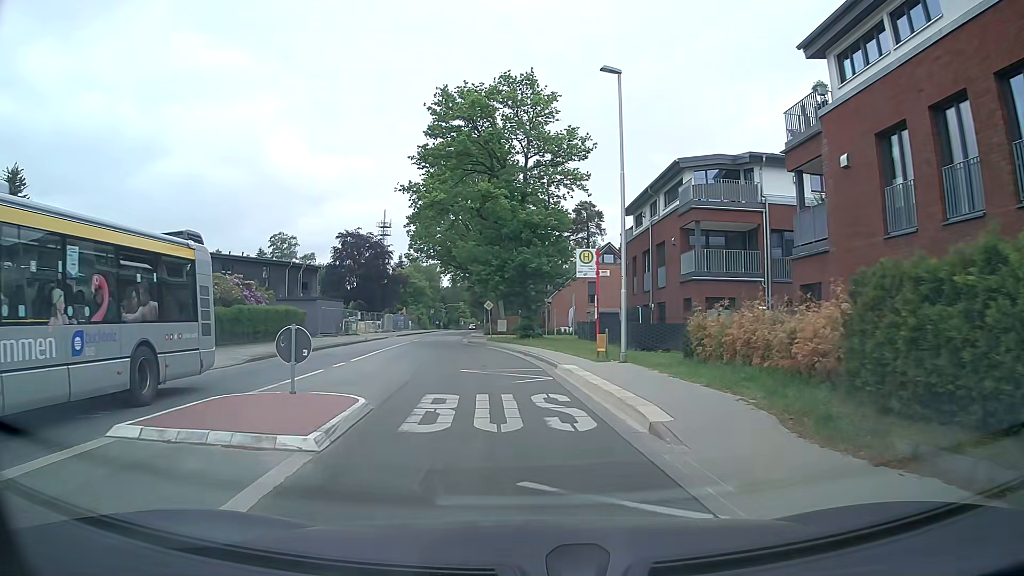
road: tertiary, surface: asphalt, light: Day
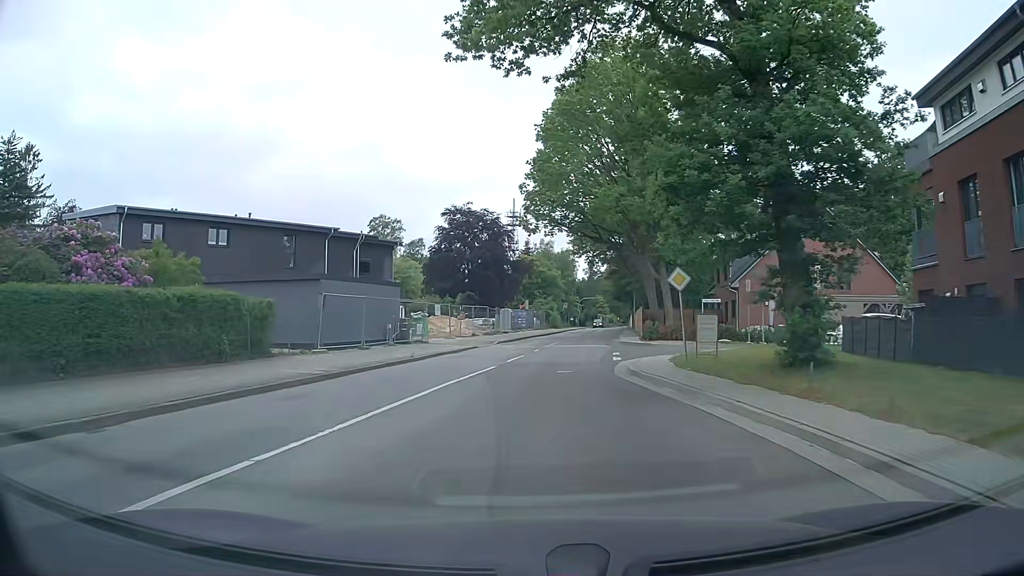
(-2.2, +23.6) m; -11°
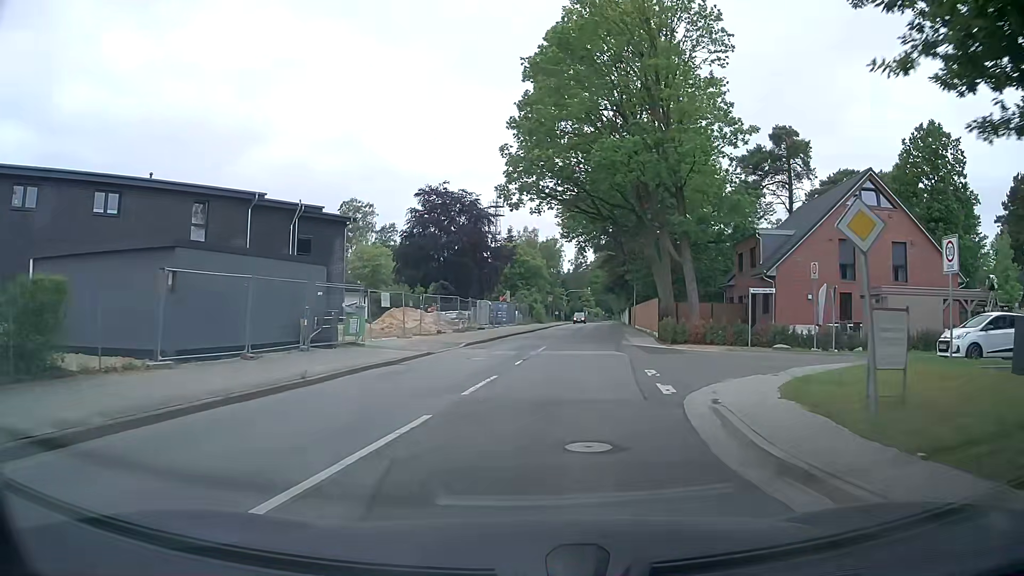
(-0.1, +9.7) m; +1°
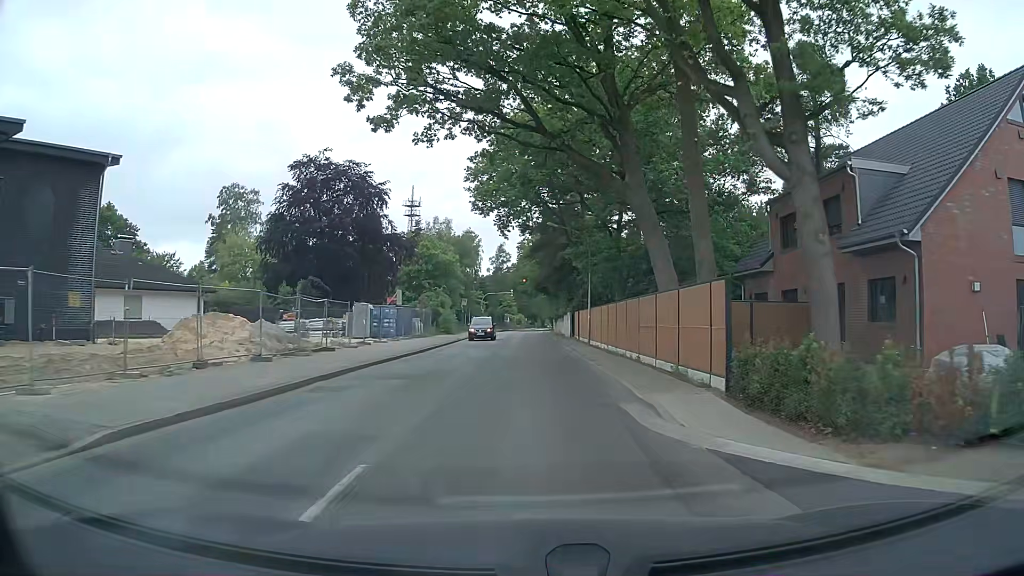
(+1.3, +20.5) m; +6°
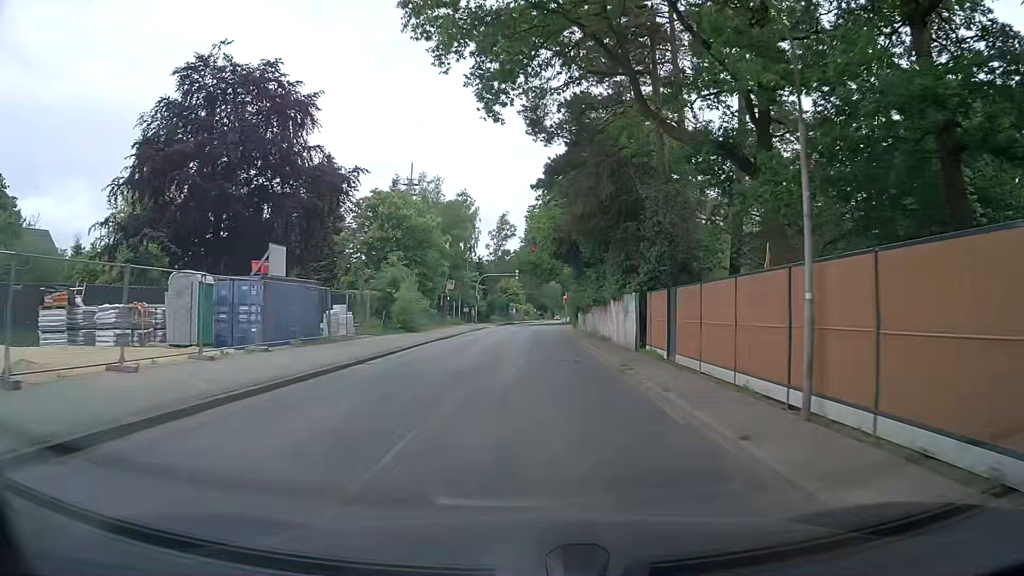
(0.0, +25.6) m; 0°
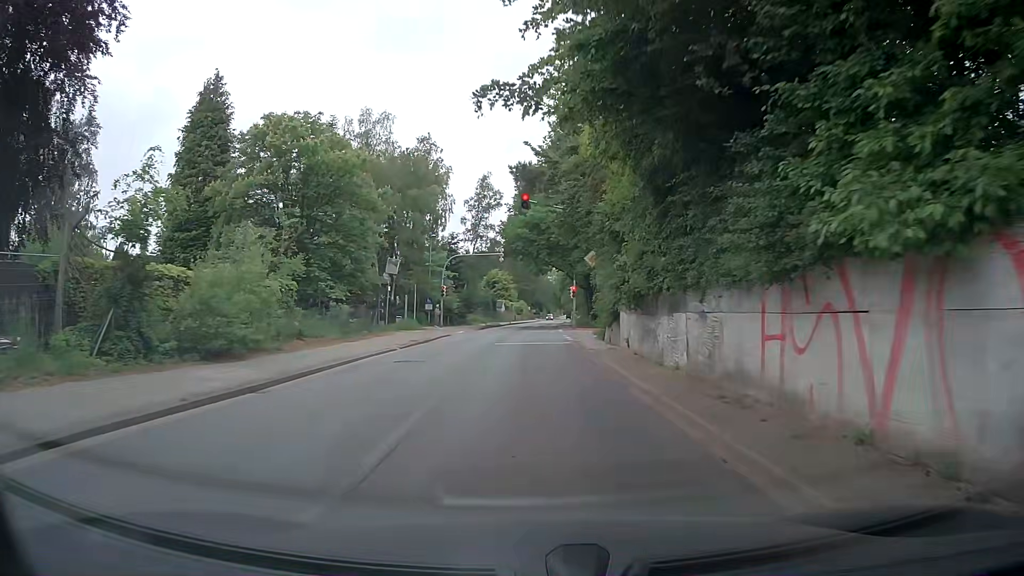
(+0.2, +25.0) m; 0°
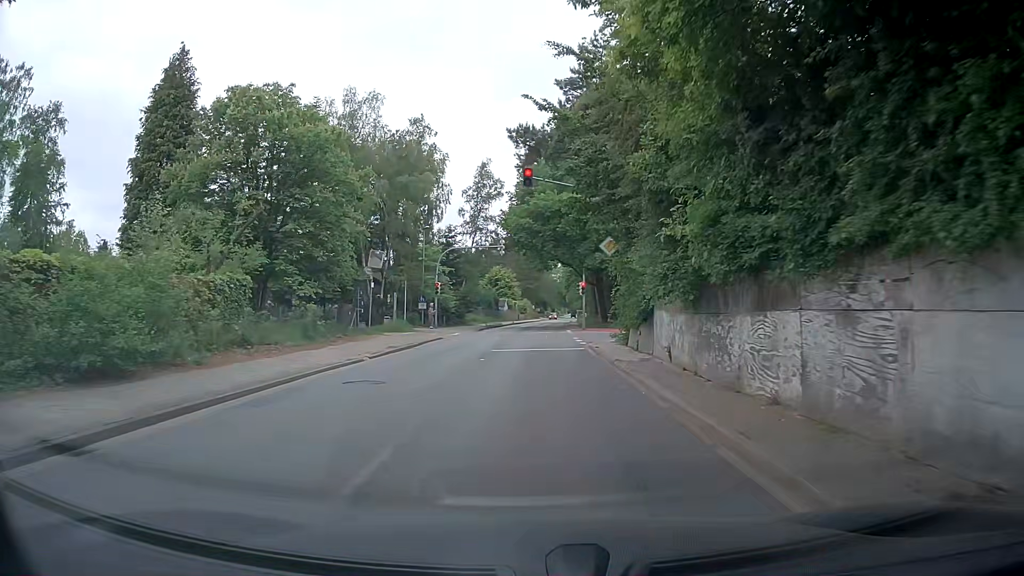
(0.0, +5.4) m; 0°
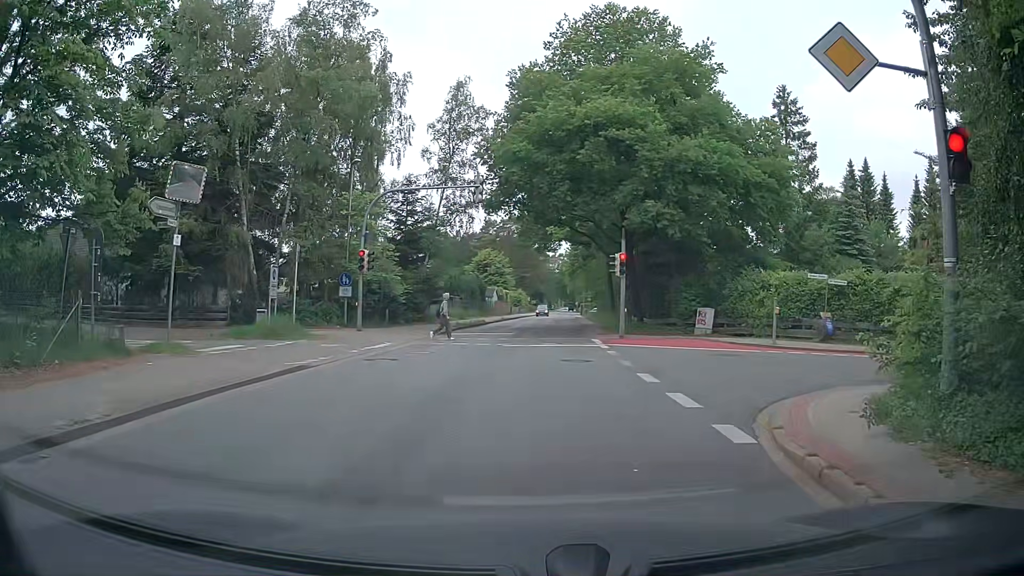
(0.0, +20.2) m; +2°
